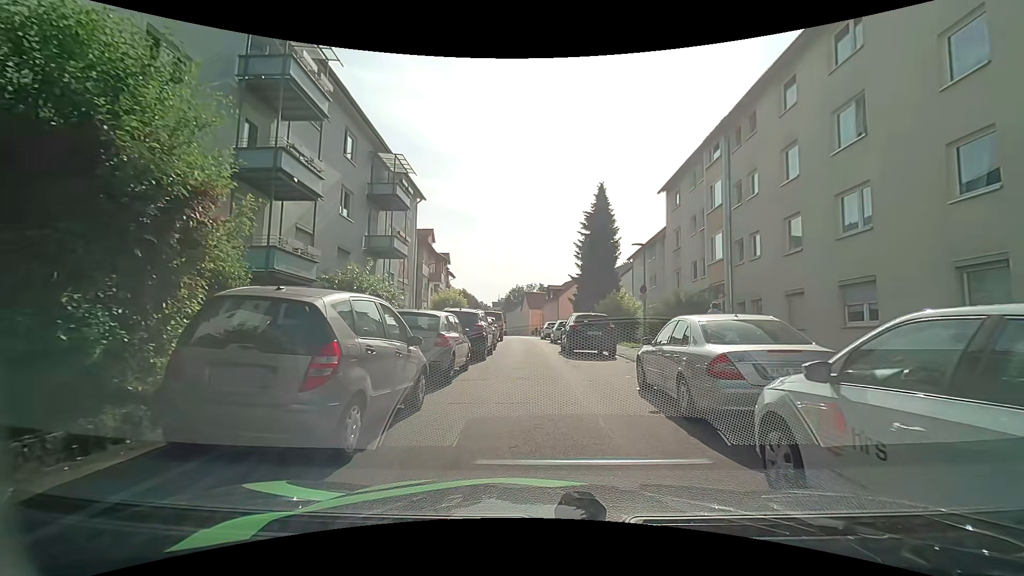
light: Day
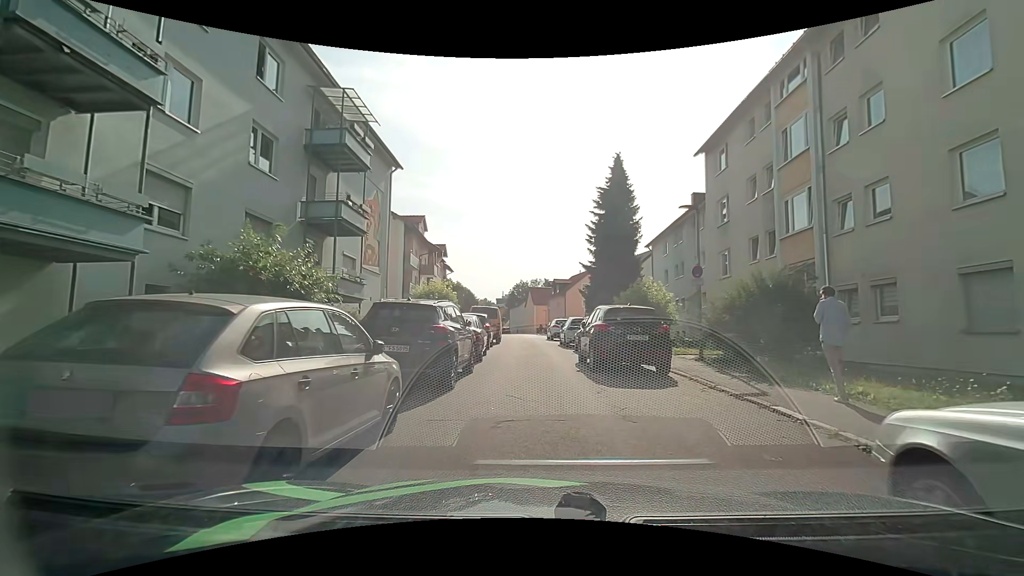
(0.0, +7.1) m; -1°
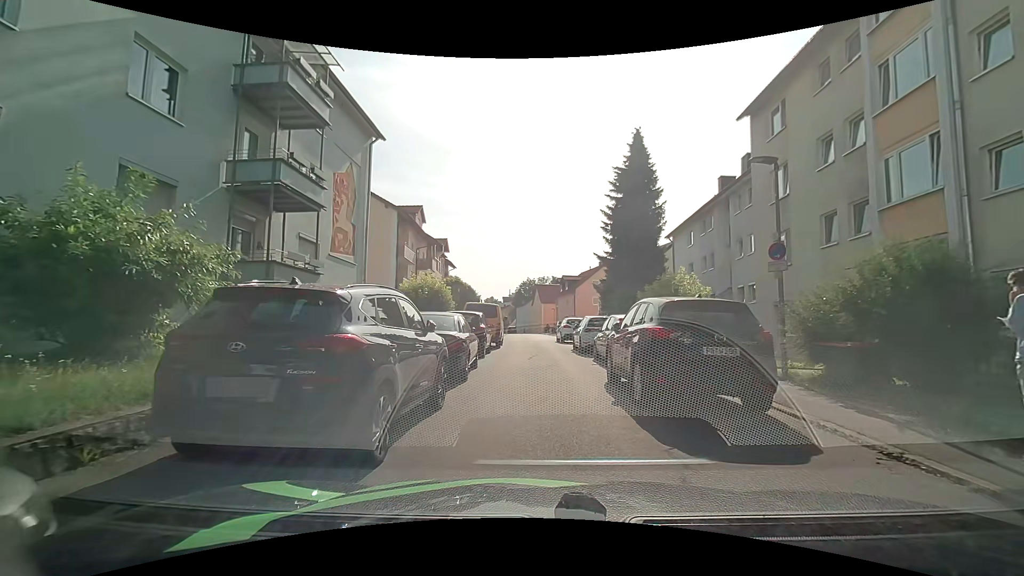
(0.0, +4.7) m; 0°
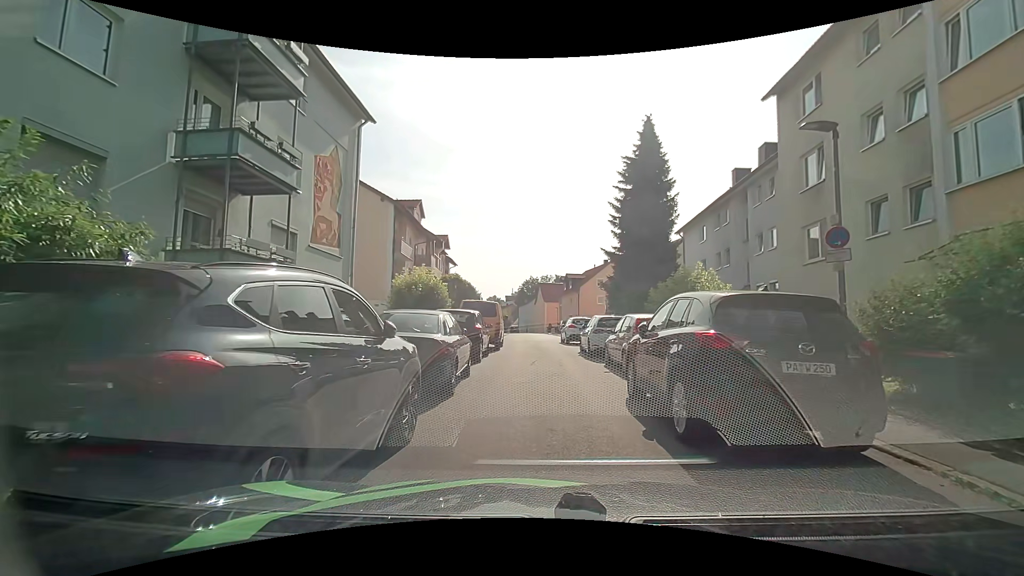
(0.0, +2.0) m; -1°
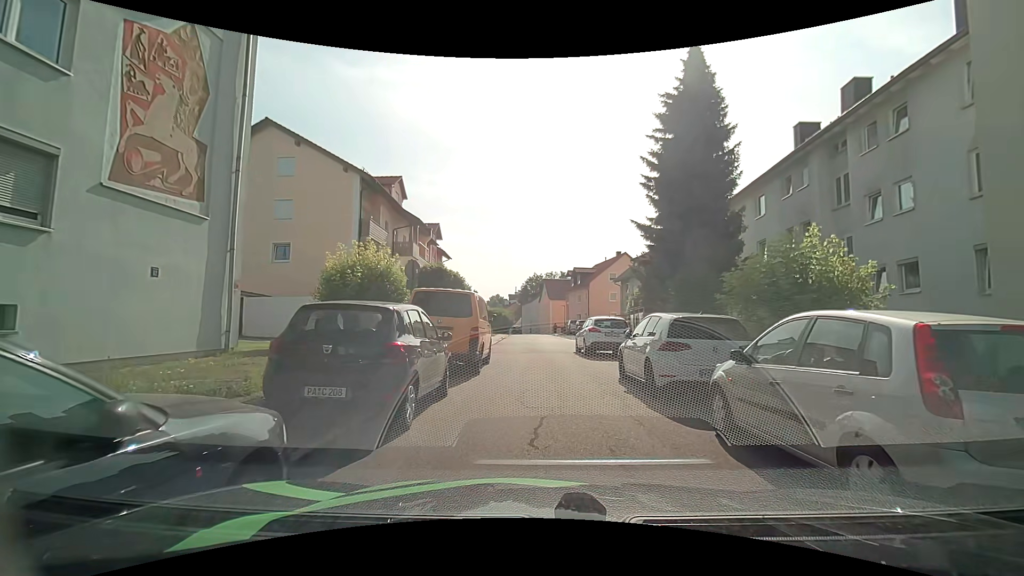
(-0.1, +8.6) m; -1°
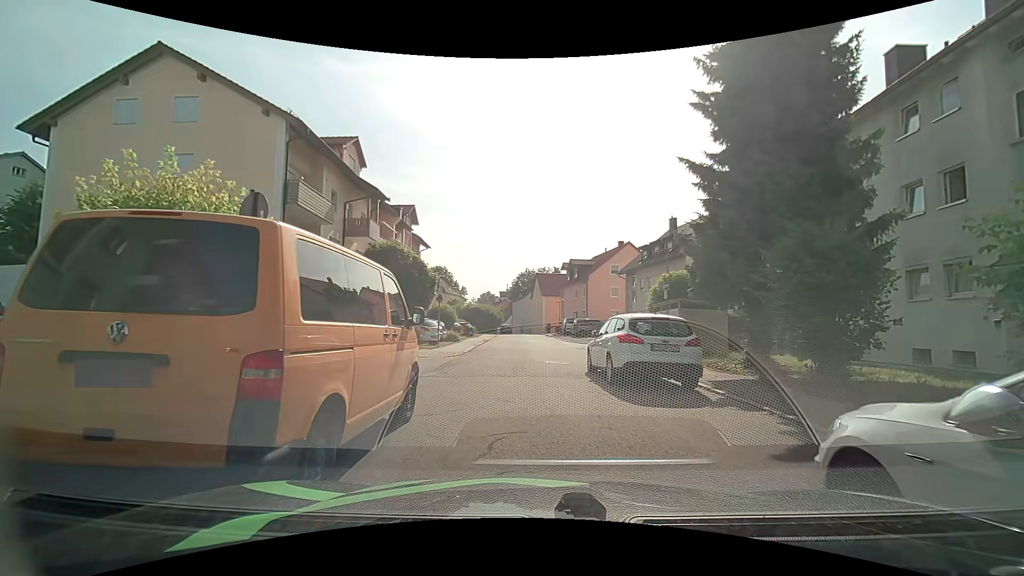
(+0.1, +8.5) m; +1°
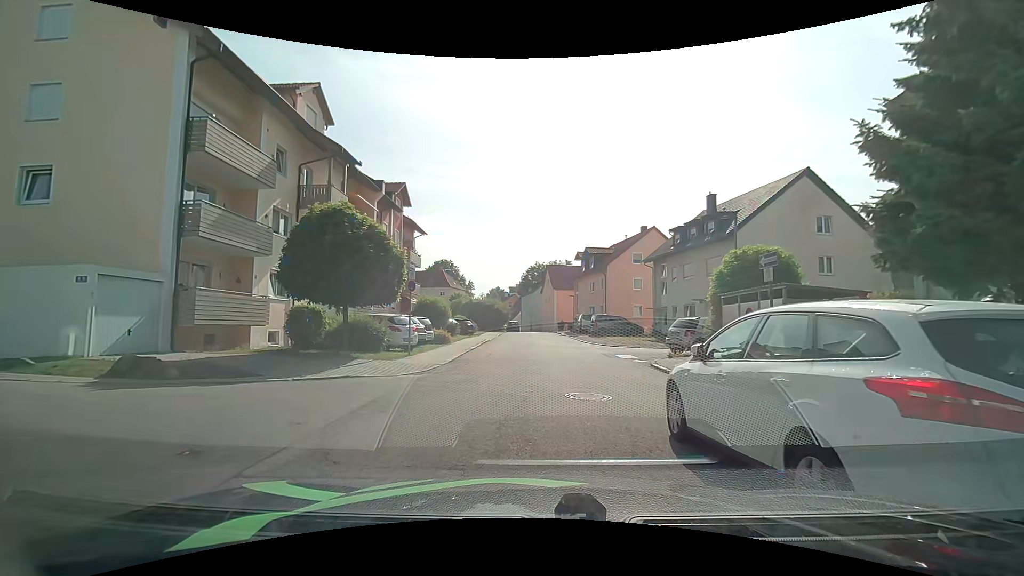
(-0.1, +7.4) m; -2°
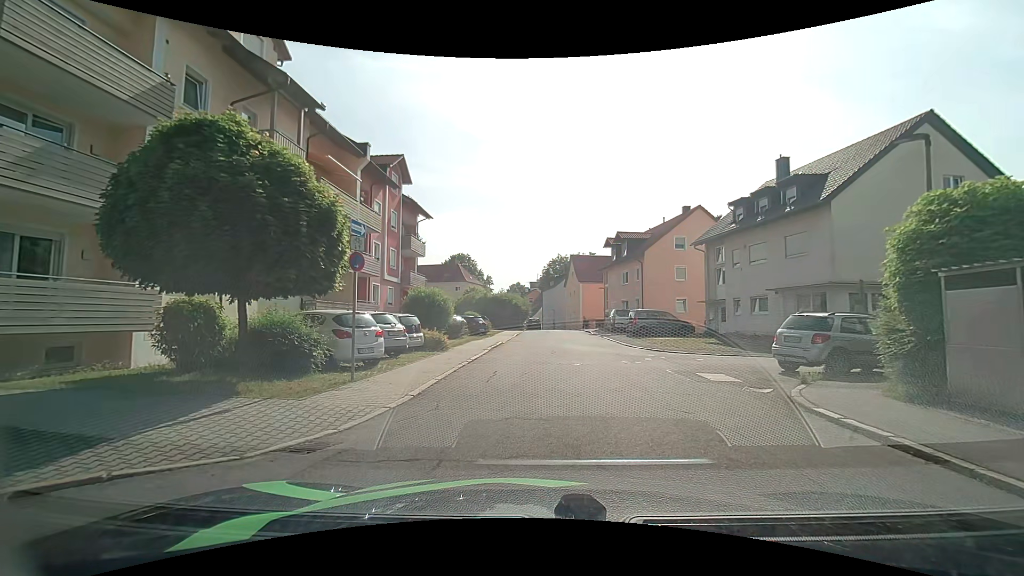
(-0.1, +7.4) m; -1°
(0, +10) (+1, +20) (+2, +30) (+2, +40) (+2, +50) (+2, +60) (+1, +70) (-1, +80) (-2, +90) (-4, +99) m
